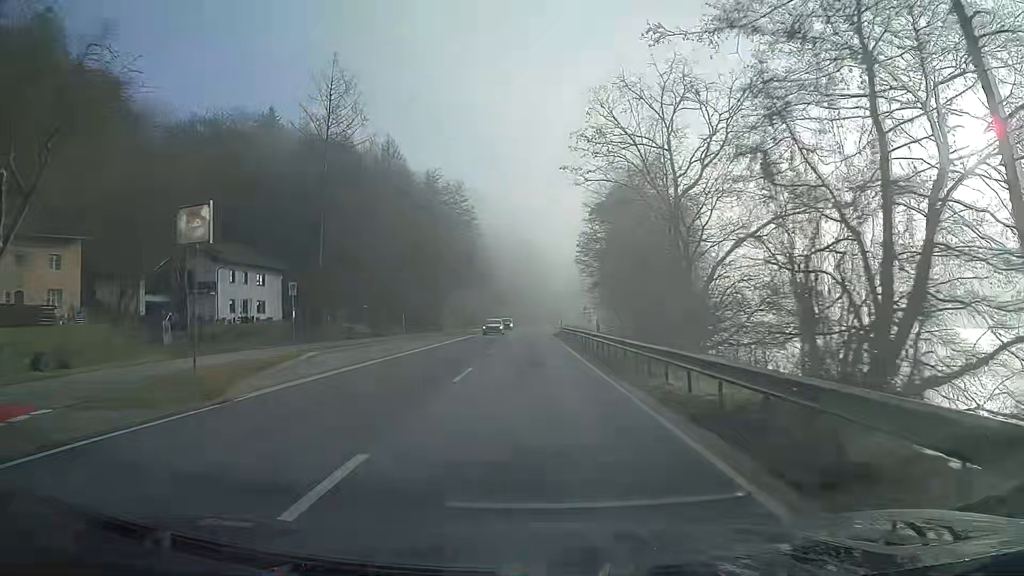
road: primary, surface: asphalt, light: Day
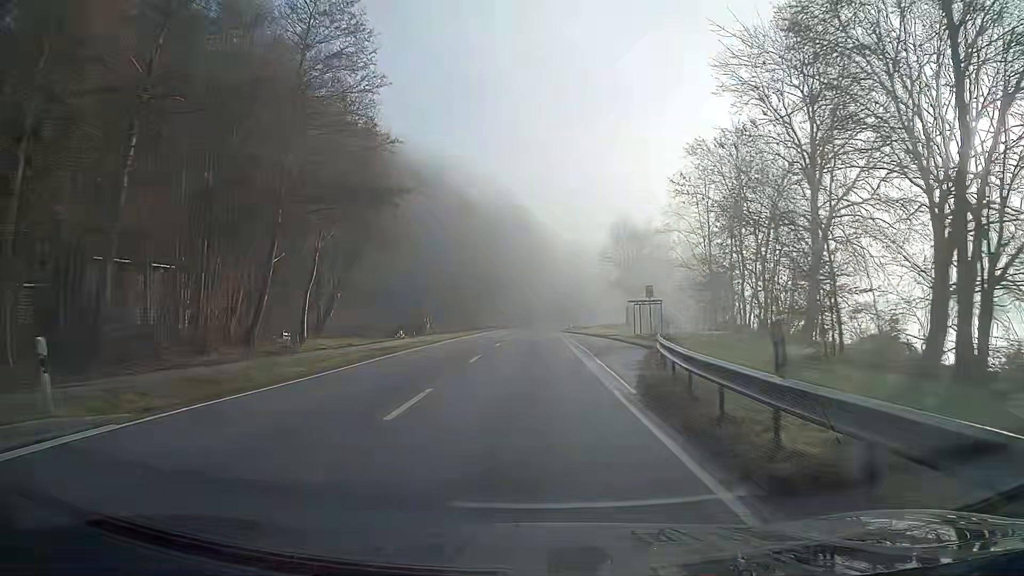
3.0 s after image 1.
(+0.1, +53.7) m; 0°
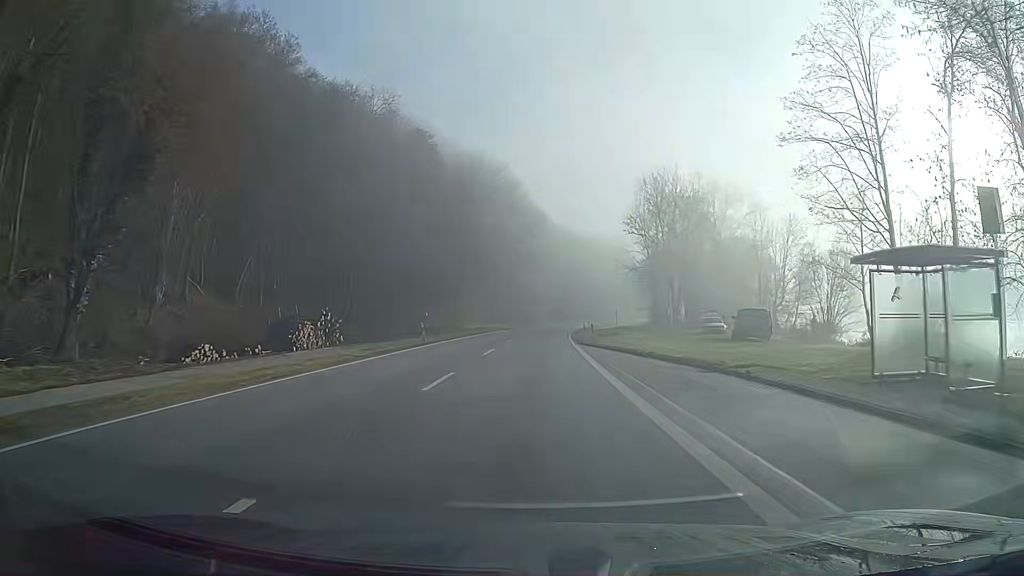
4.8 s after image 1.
(+0.1, +32.2) m; +1°
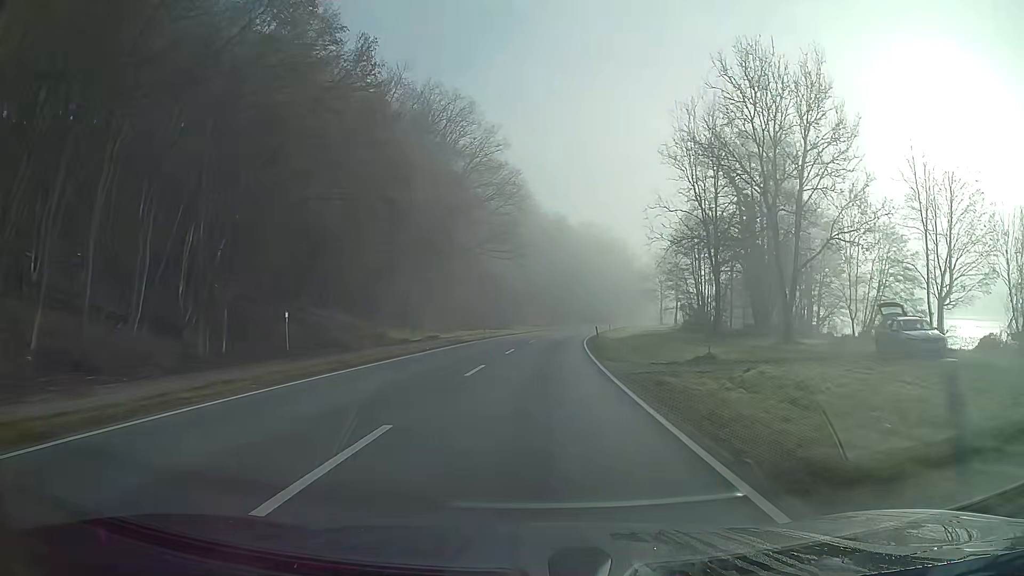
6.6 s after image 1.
(+0.4, +32.2) m; +1°
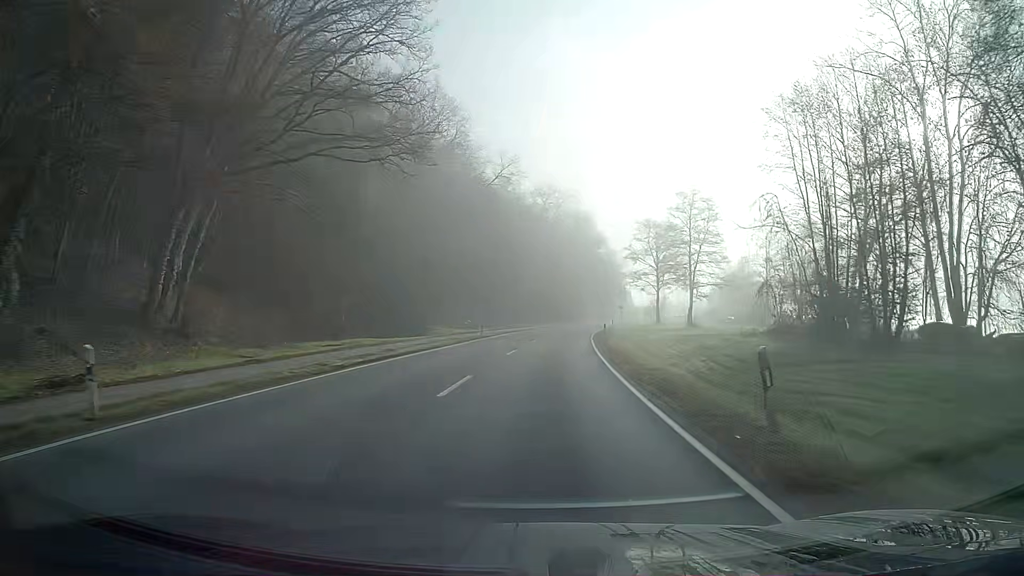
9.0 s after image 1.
(+1.6, +42.9) m; +5°
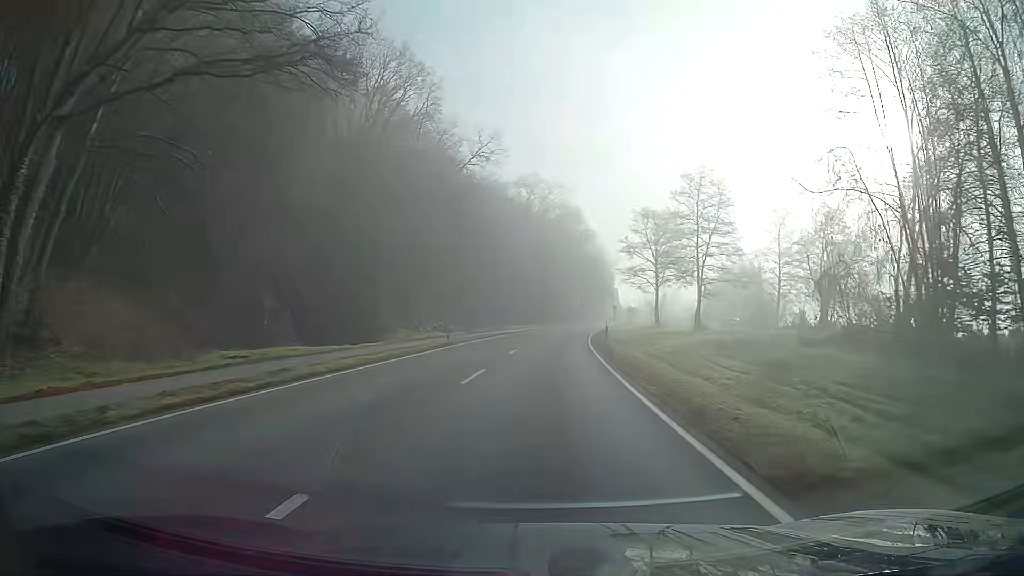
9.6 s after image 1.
(+0.1, +10.7) m; +1°
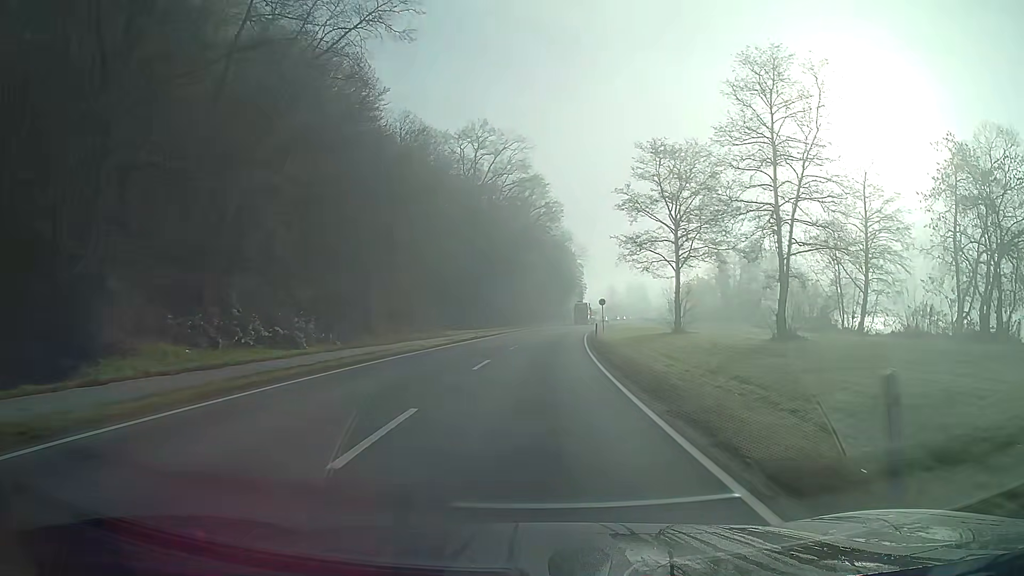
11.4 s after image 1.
(+1.1, +32.2) m; +4°
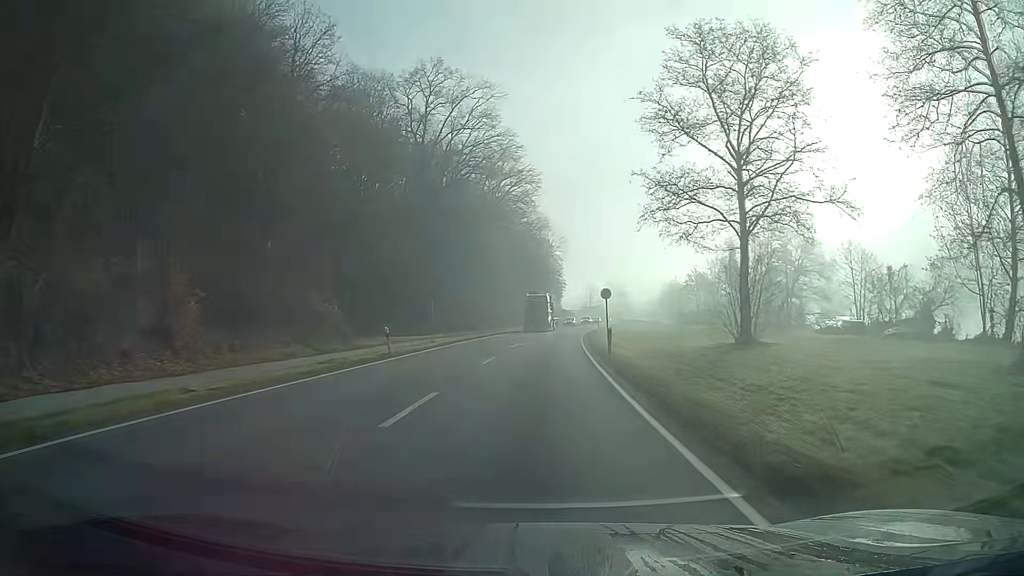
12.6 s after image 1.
(+0.4, +21.5) m; +2°
